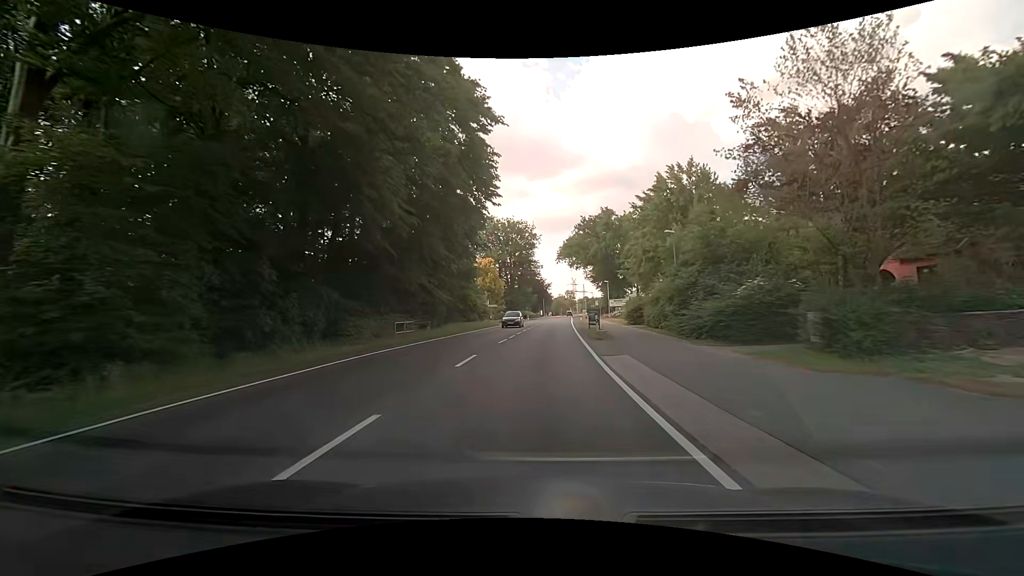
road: primary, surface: asphalt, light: Day
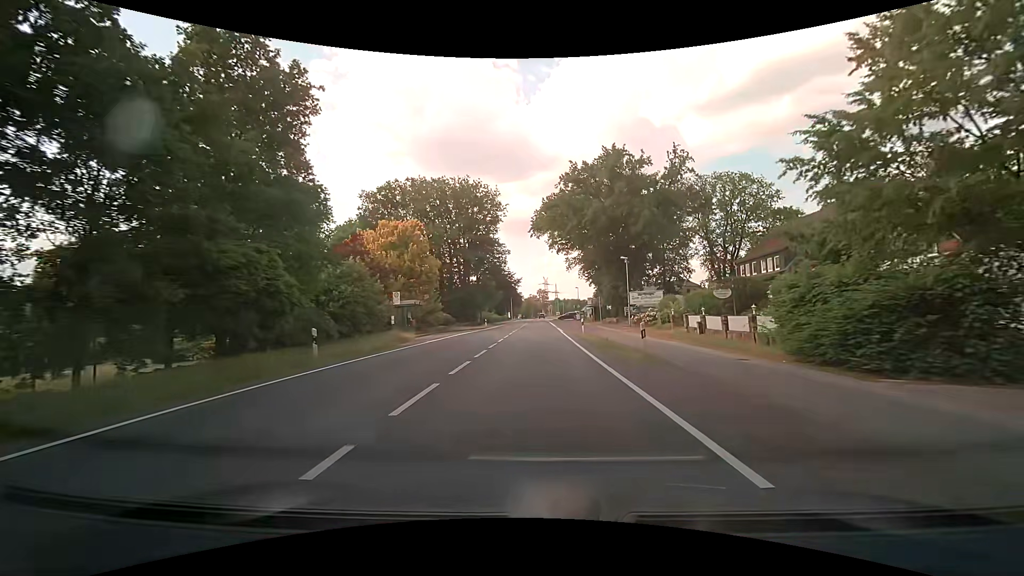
(+1.2, +37.5) m; +3°
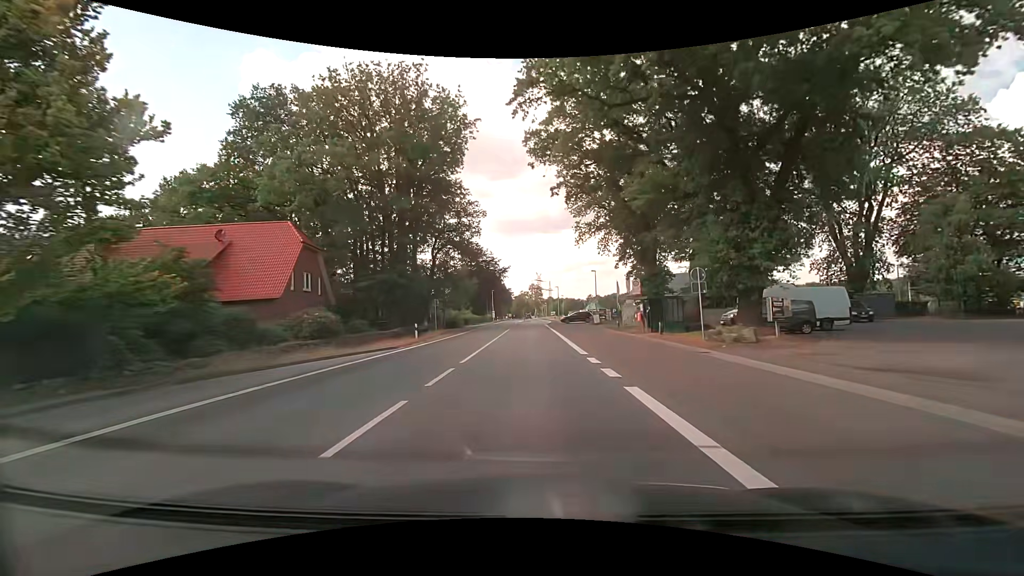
(+0.8, +37.9) m; +2°
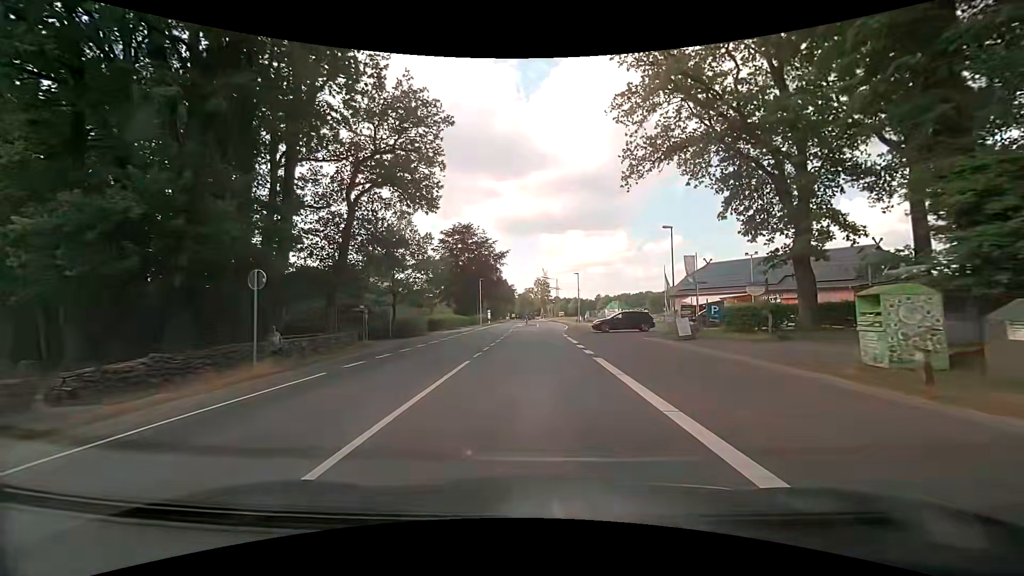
(-0.2, +30.4) m; -1°
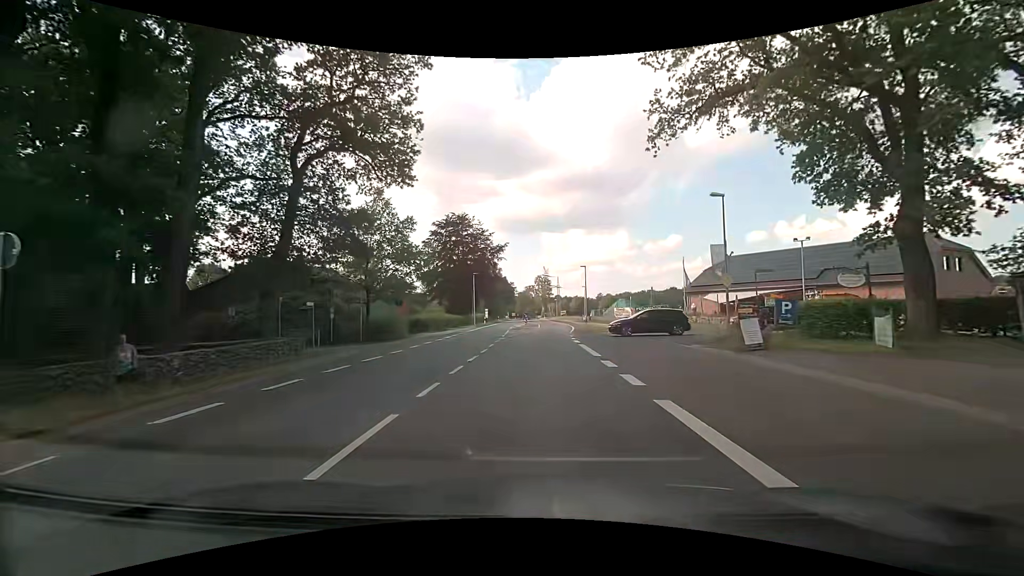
(0.0, +7.6) m; 0°
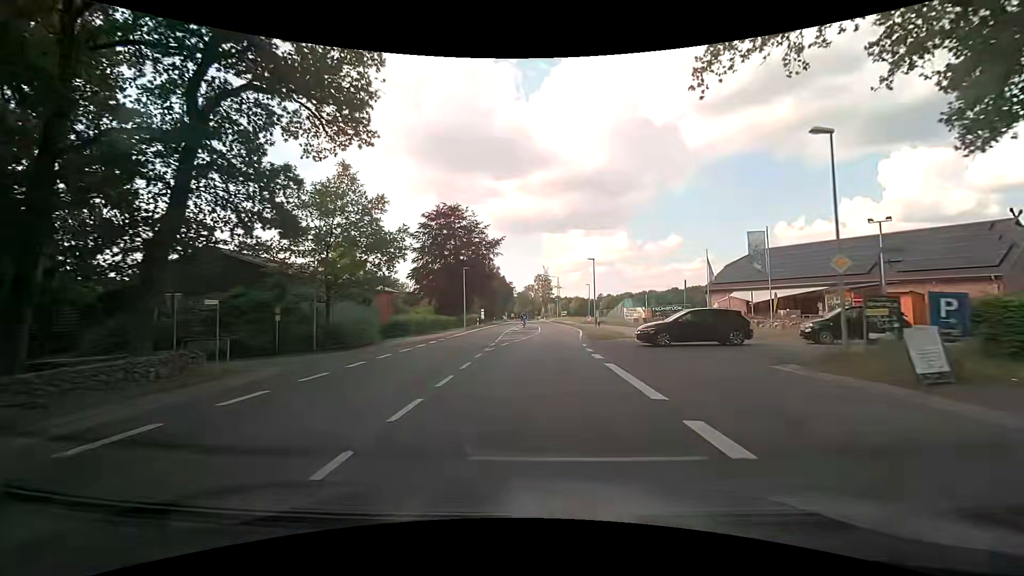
(0.0, +7.6) m; 0°
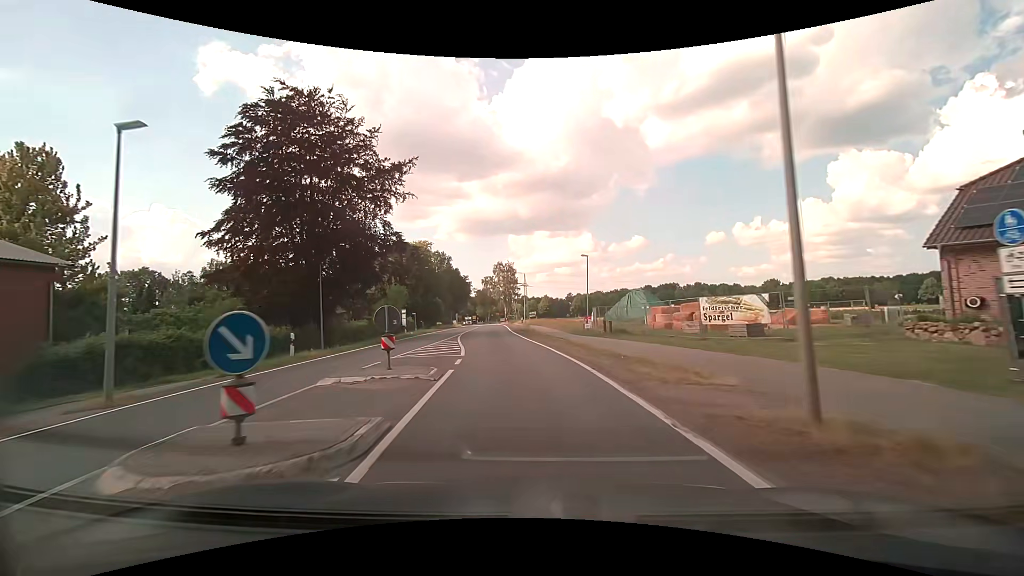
(+1.6, +37.9) m; +4°
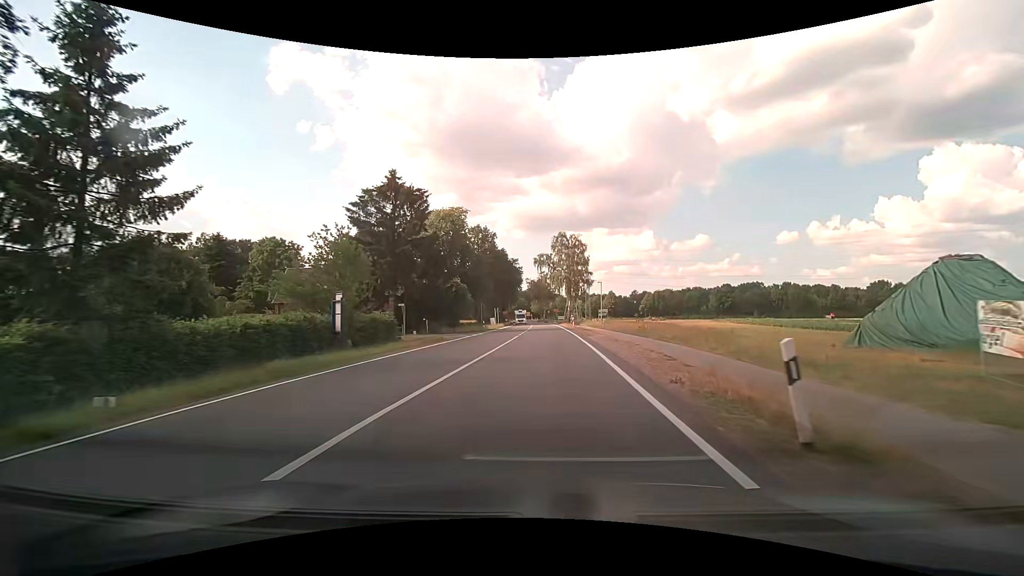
(-2.8, +36.9) m; -6°
(0, +10) (0, +20) (0, +30) (+1, +40) (+1, +50) (+1, +60) (+1, +70) (+1, +80) (+1, +90) (+1, +100) m
